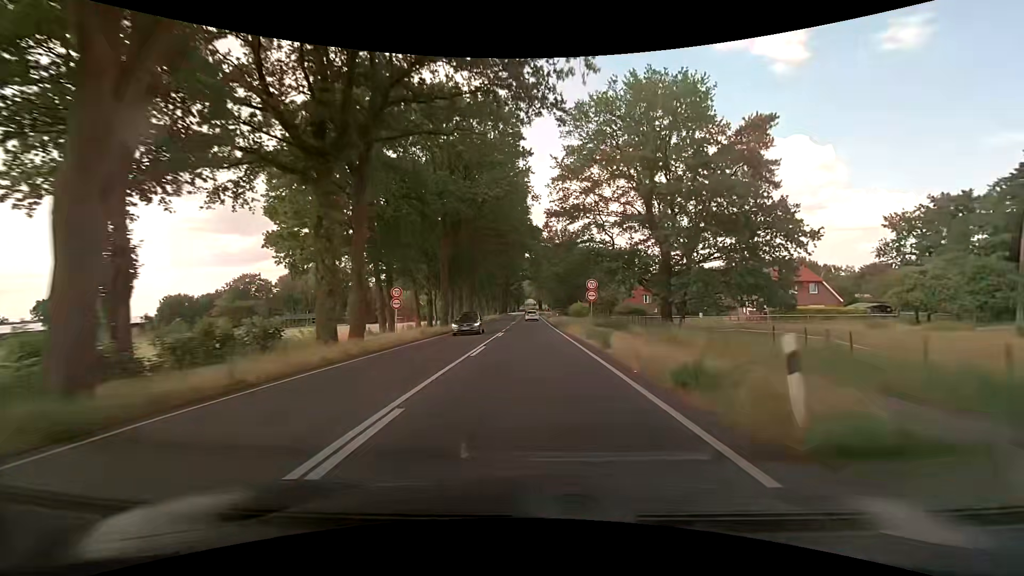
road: primary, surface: asphalt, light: Day
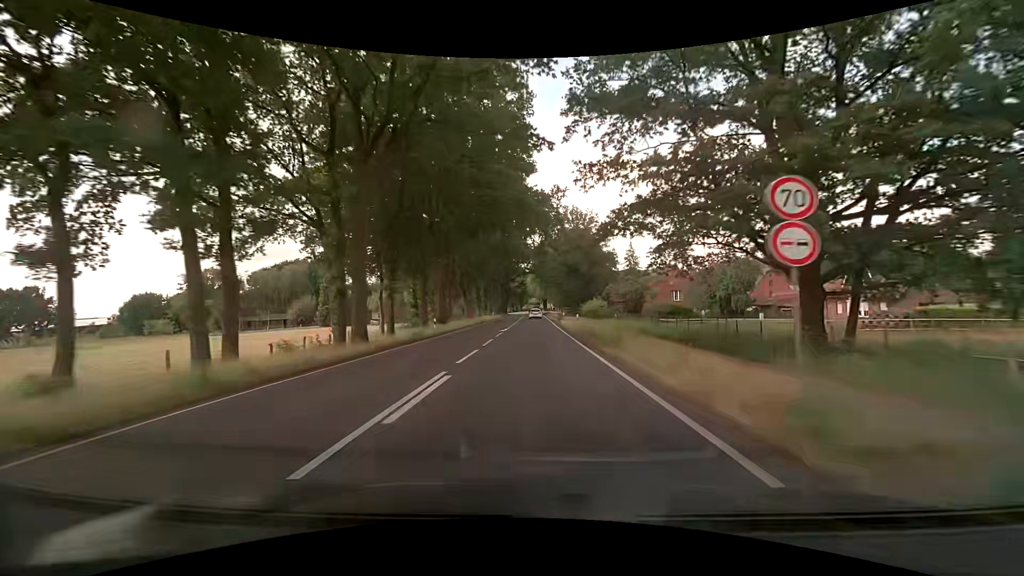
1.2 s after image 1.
(0.0, +21.4) m; 0°
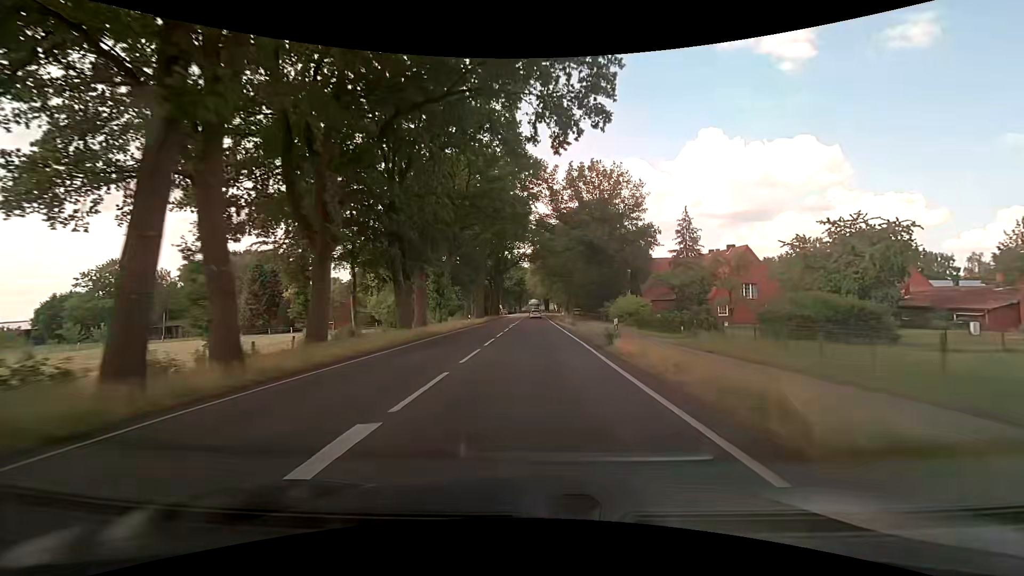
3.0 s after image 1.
(-0.2, +31.2) m; 0°
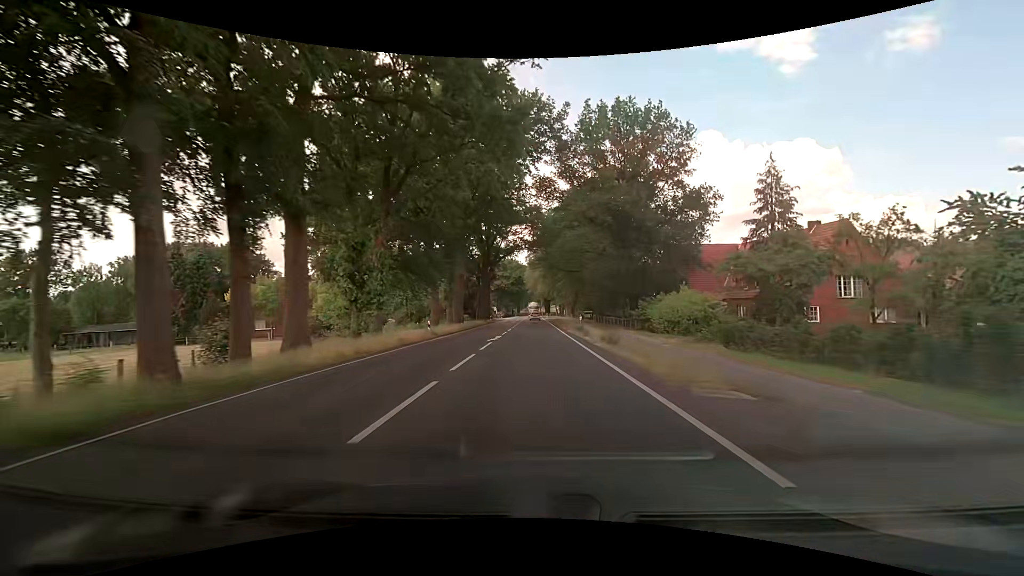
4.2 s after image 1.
(0.0, +20.2) m; 0°
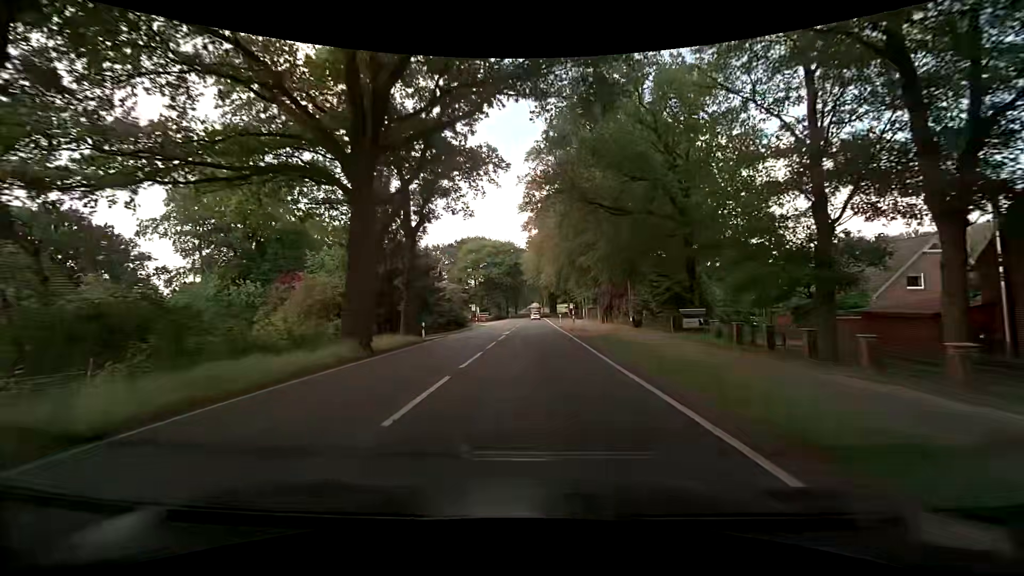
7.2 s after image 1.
(0.0, +49.3) m; 0°
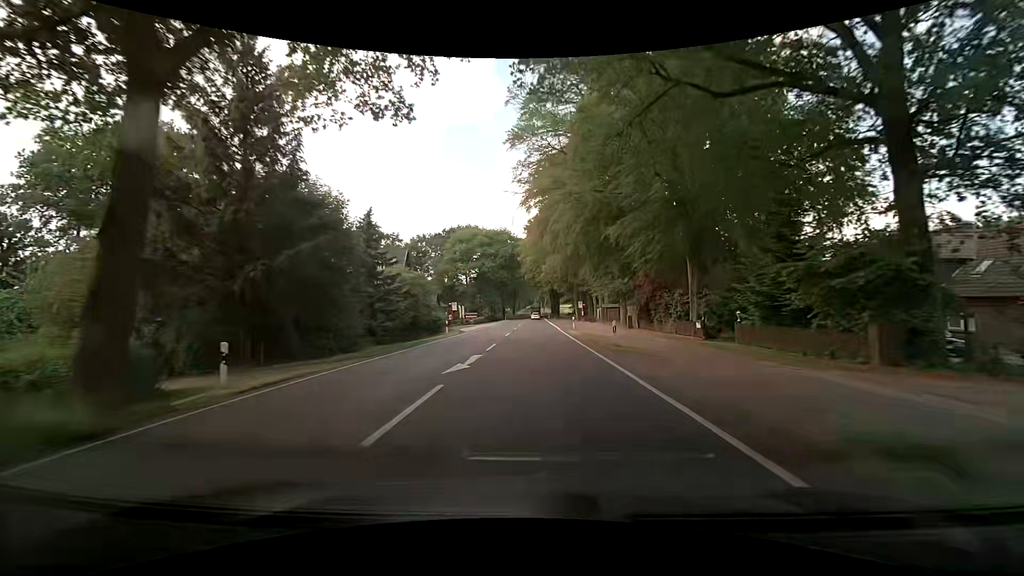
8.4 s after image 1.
(-0.1, +19.6) m; 0°
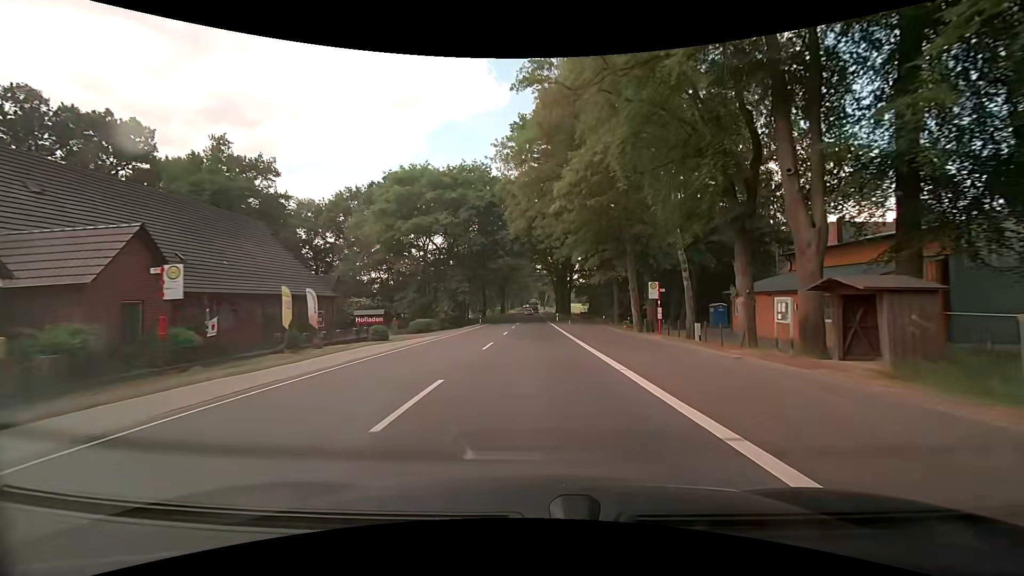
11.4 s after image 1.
(+0.1, +49.4) m; 0°
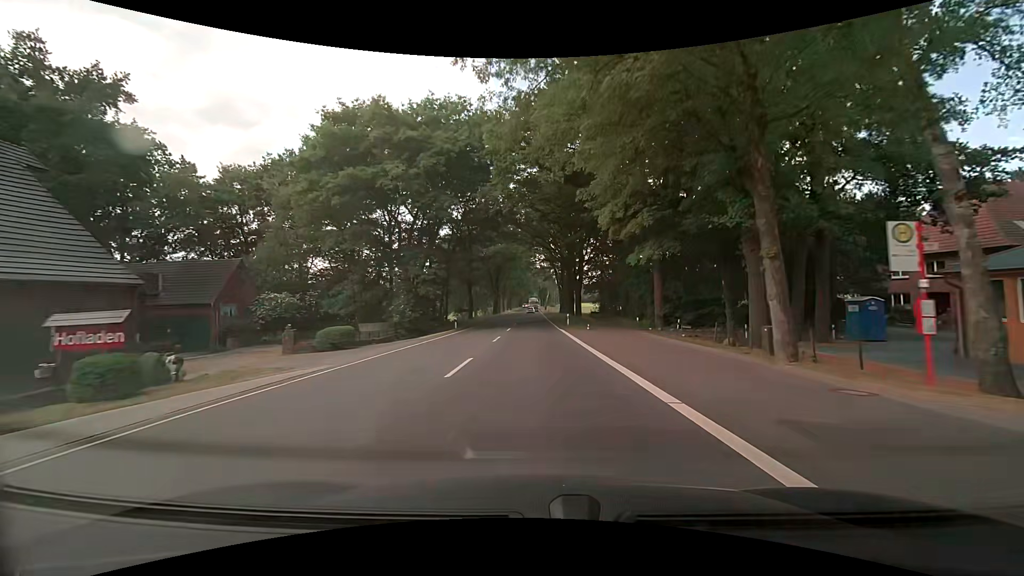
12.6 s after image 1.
(0.0, +20.1) m; 0°
(0, +10) (0, +20) (0, +30) (0, +40) (0, +50) (0, +60) (0, +70) (0, +80) (0, +90) (0, +100) m
